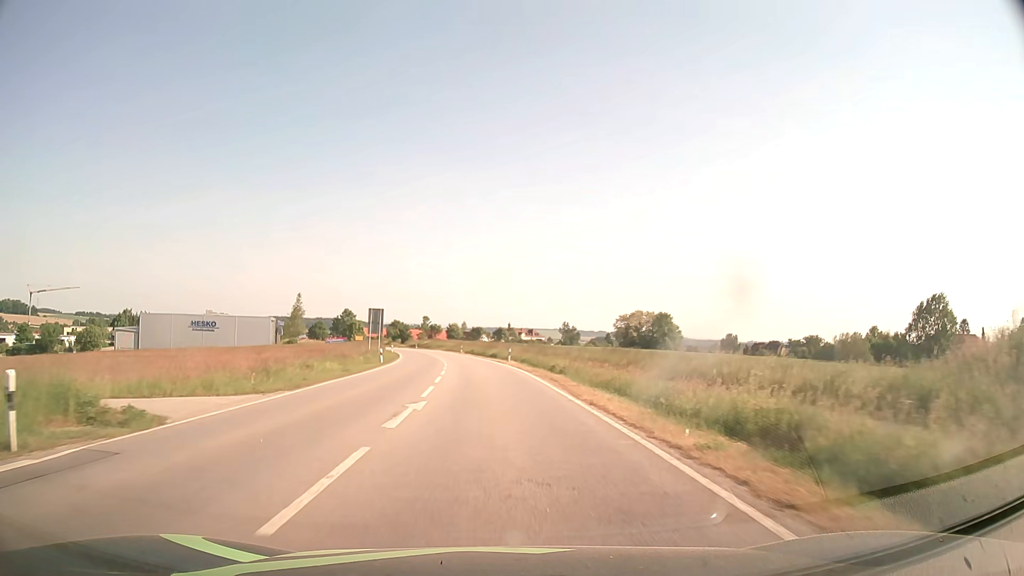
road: secondary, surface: asphalt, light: Day
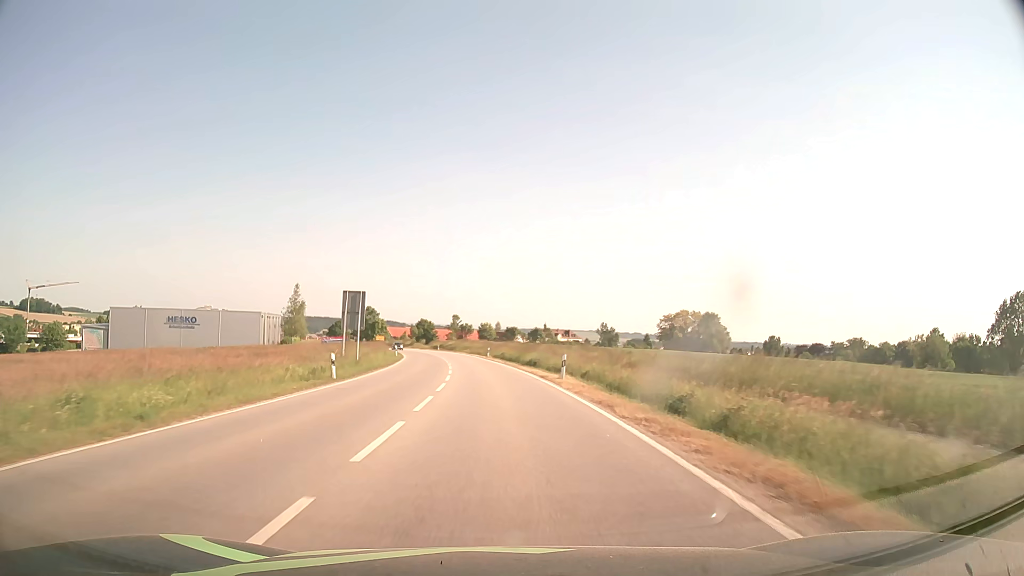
(-0.6, +21.4) m; -3°
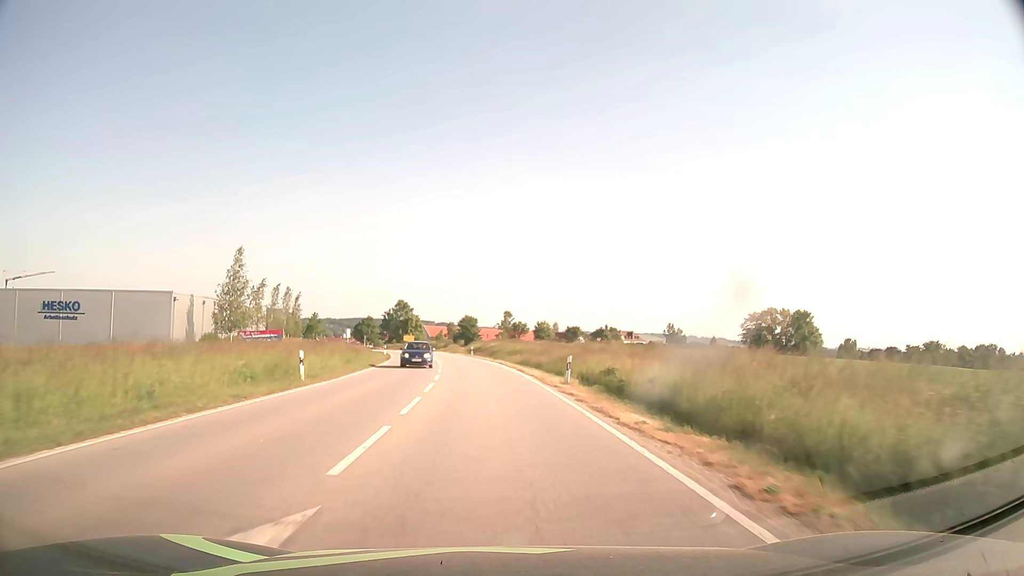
(-1.8, +43.0) m; -5°
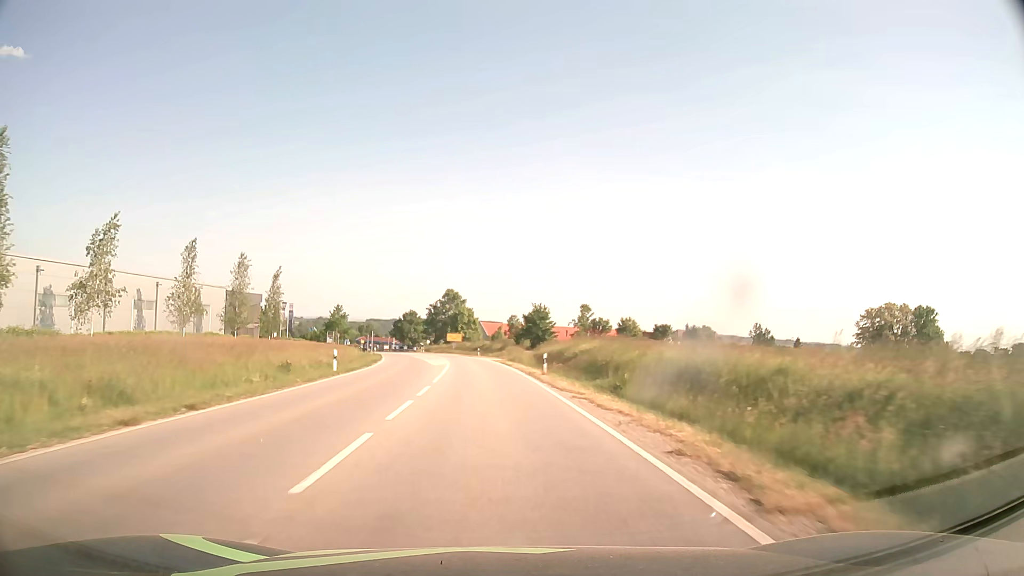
(-2.2, +42.8) m; -6°
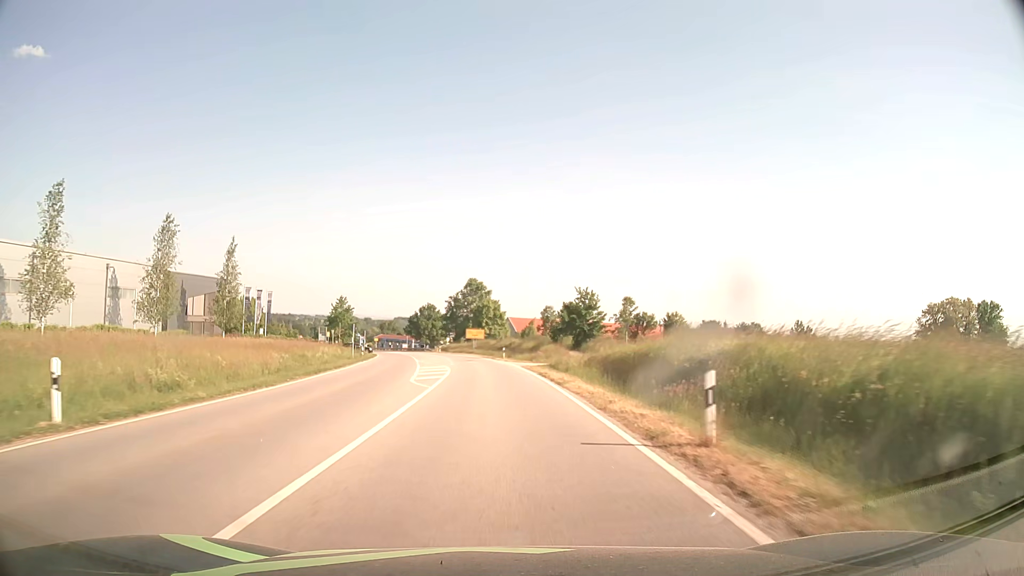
(-0.4, +21.5) m; -2°
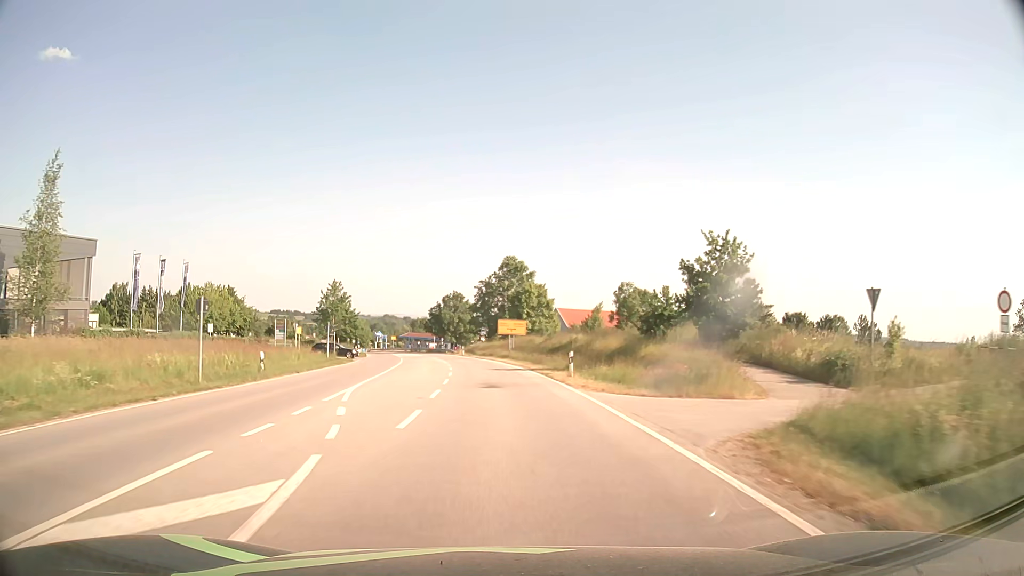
(-1.0, +32.3) m; -4°
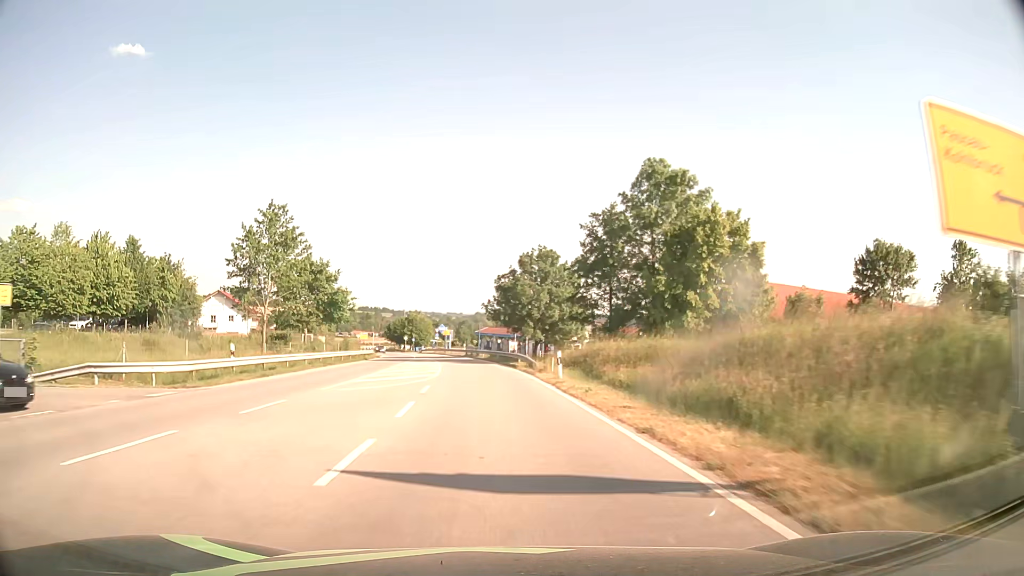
(-3.2, +54.0) m; -8°
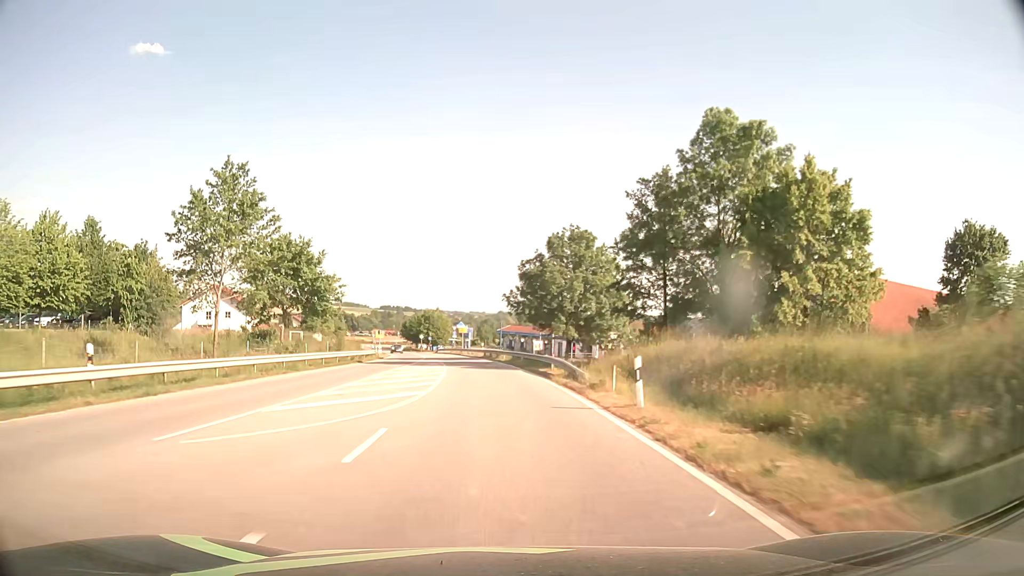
(-0.2, +10.8) m; -2°
(0, +10) (-1, +20) (-1, +30) (-2, +40) (-3, +50) (-5, +60) (-6, +70) (-8, +79) (-10, +89) (-12, +99) m
